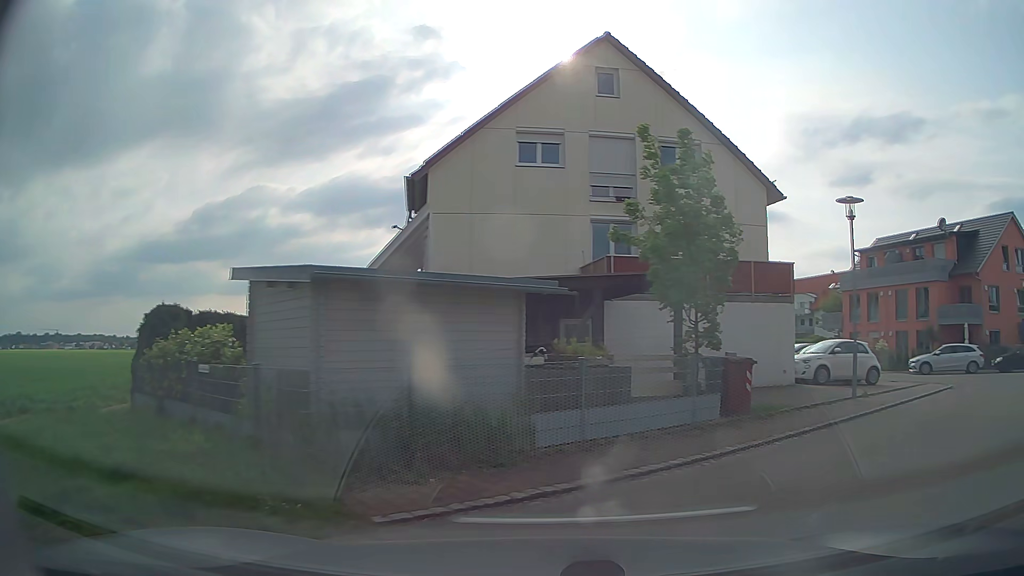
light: Day
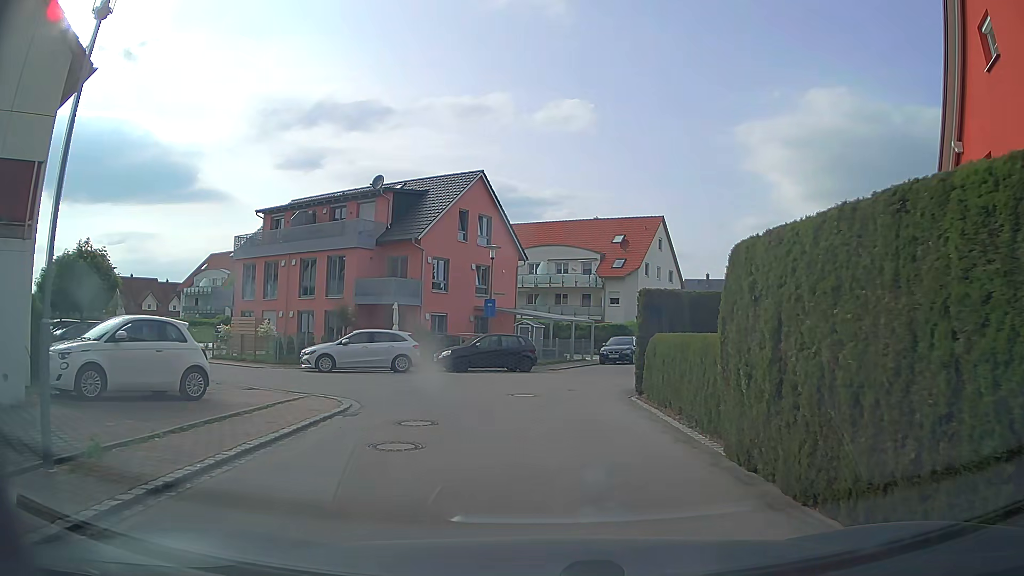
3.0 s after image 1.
(+5.9, +9.3) m; +49°
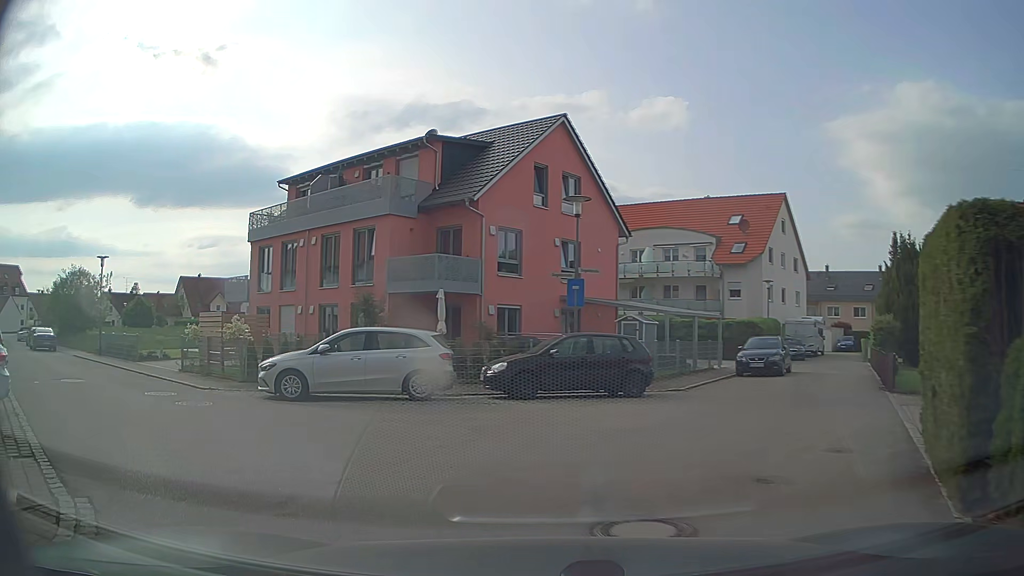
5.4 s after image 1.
(-0.1, +10.3) m; -9°
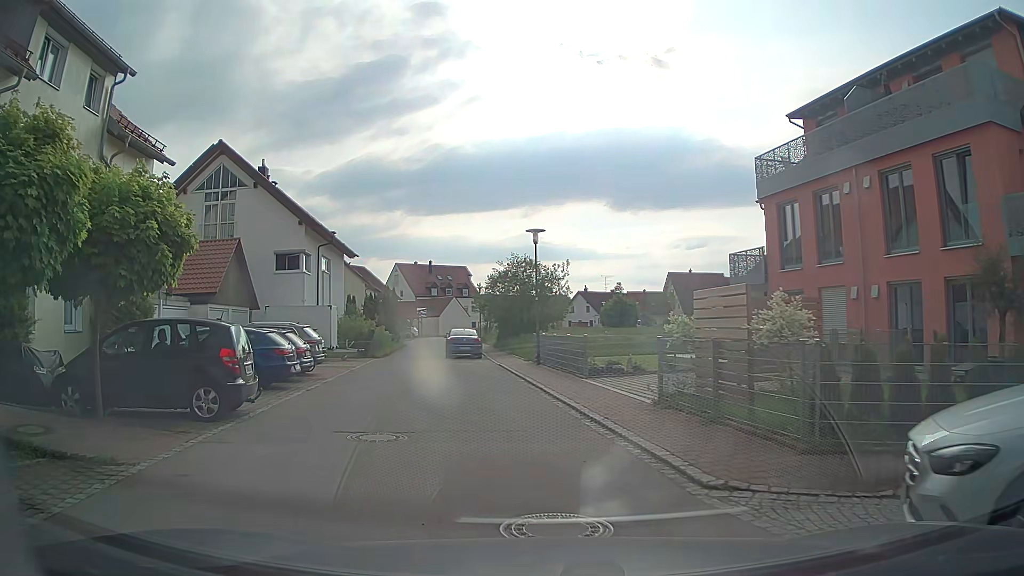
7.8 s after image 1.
(-4.2, +10.2) m; -42°
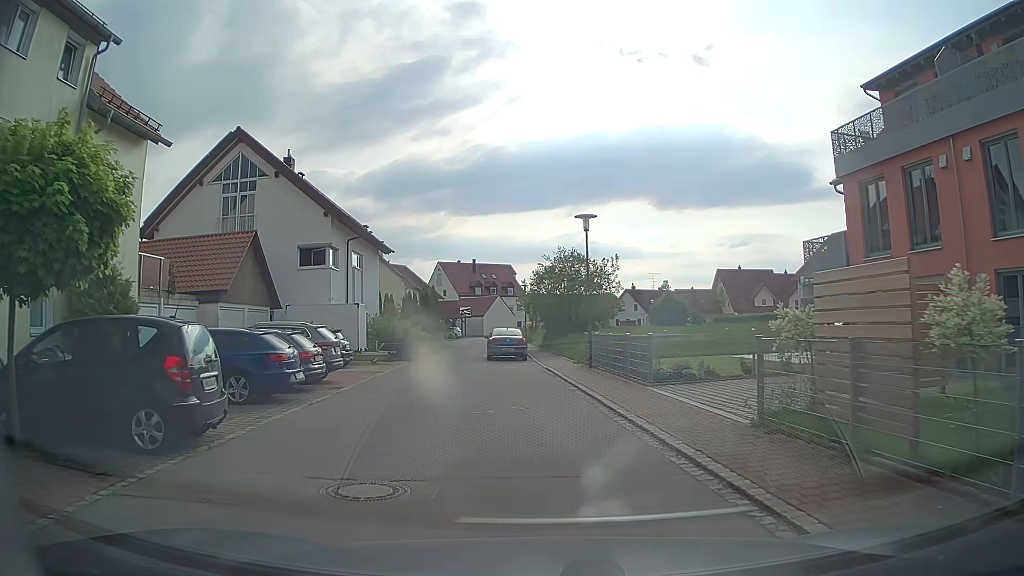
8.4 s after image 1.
(-0.1, +3.0) m; -3°
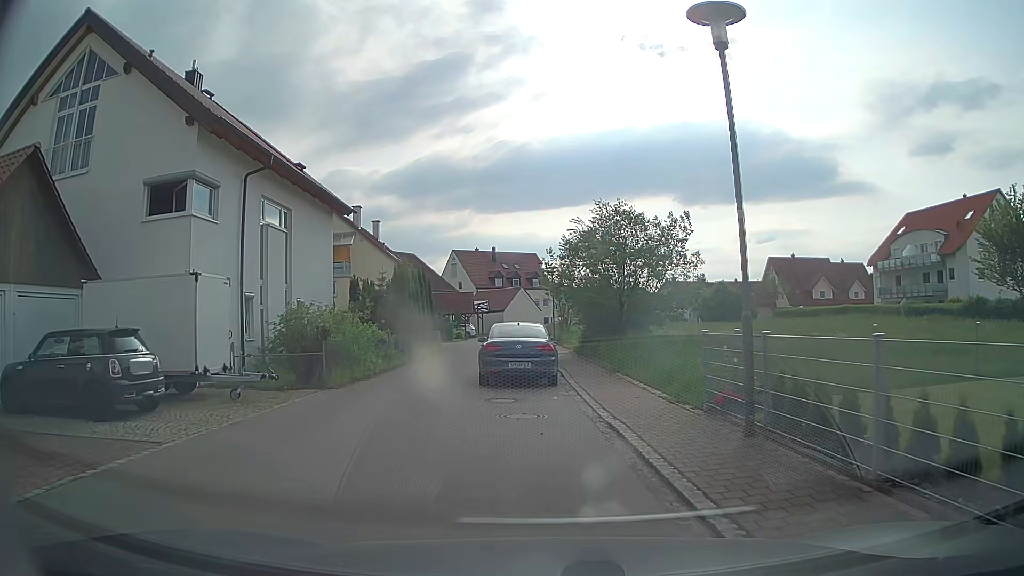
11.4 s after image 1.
(-0.4, +14.9) m; -3°
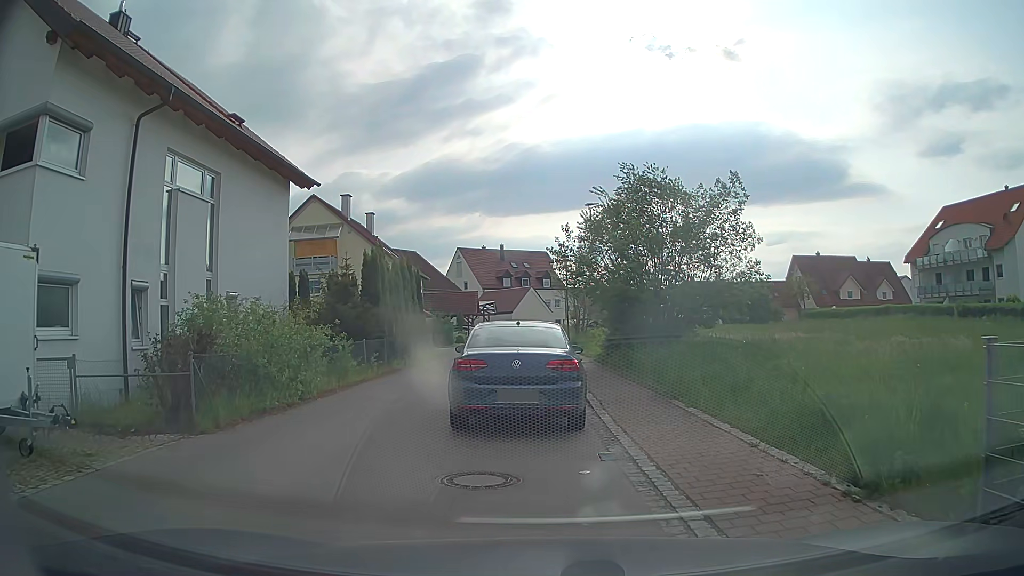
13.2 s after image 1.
(0.0, +6.4) m; -1°
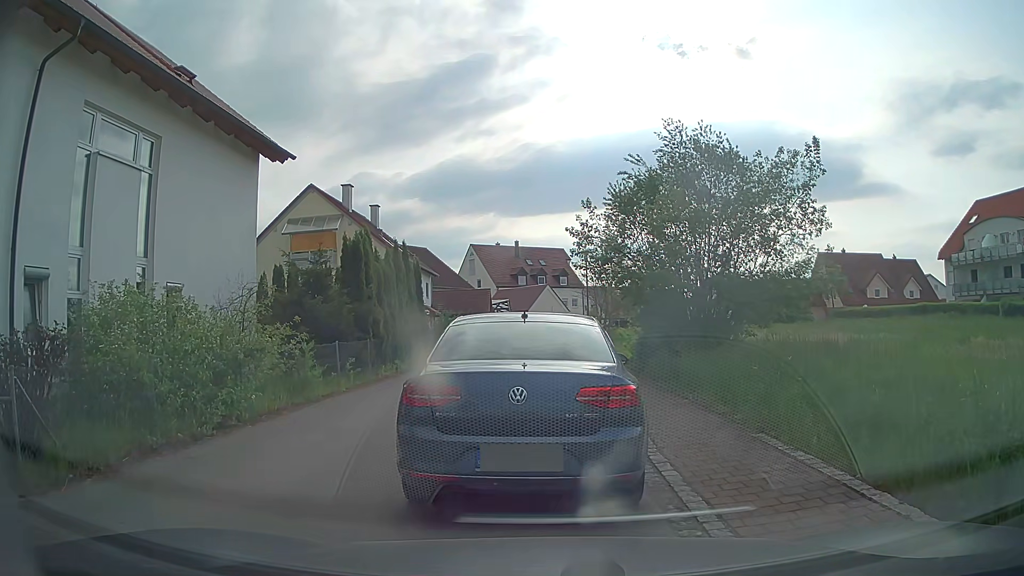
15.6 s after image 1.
(0.0, +3.7) m; 0°
